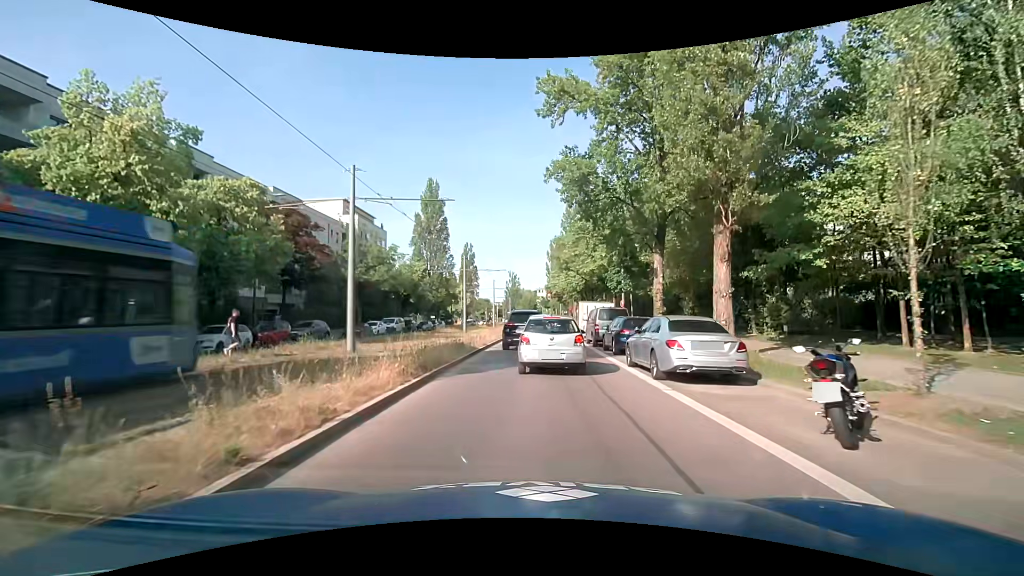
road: secondary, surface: asphalt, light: Day
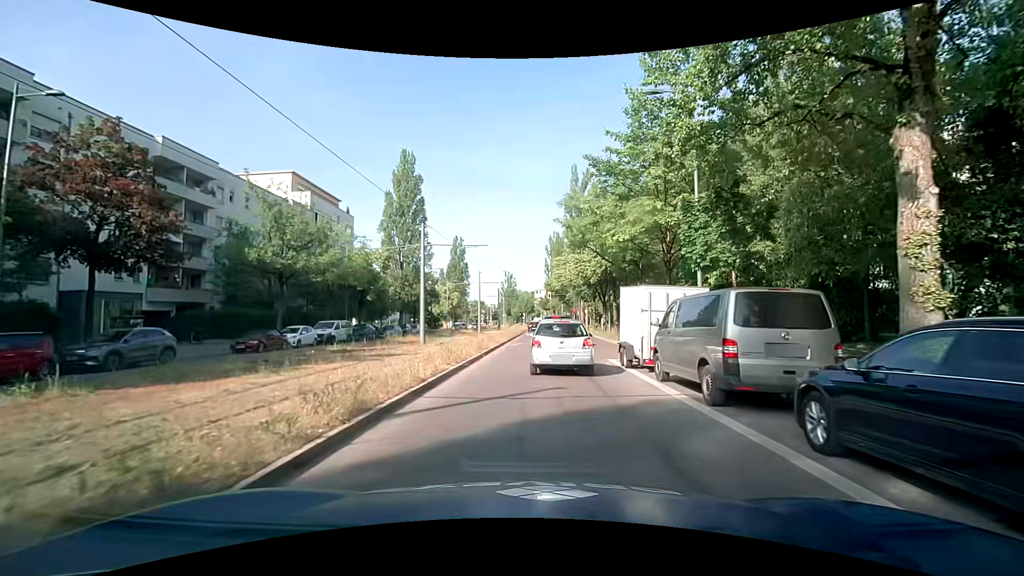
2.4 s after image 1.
(+0.2, +16.6) m; +1°
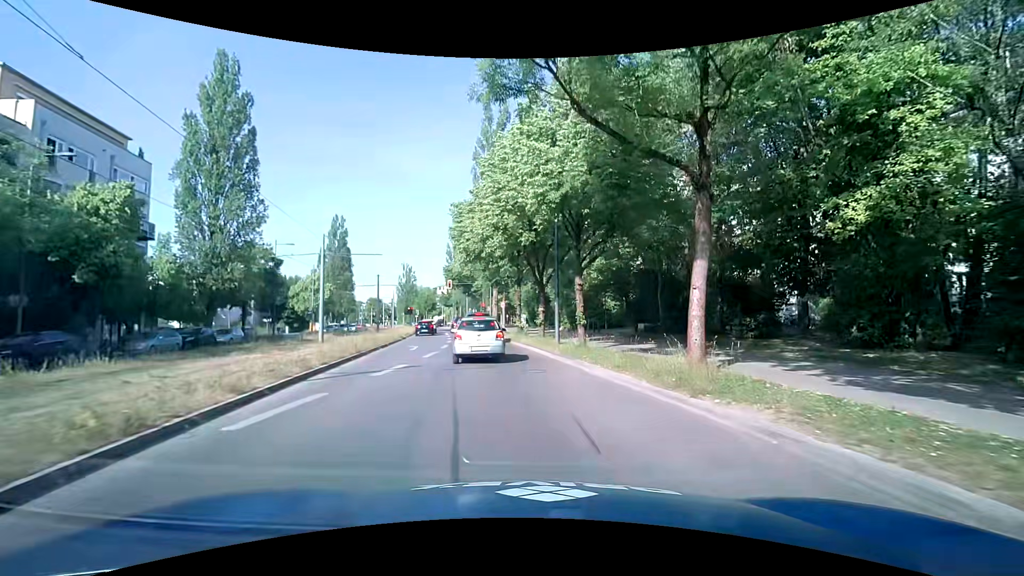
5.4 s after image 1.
(+1.1, +22.5) m; +10°
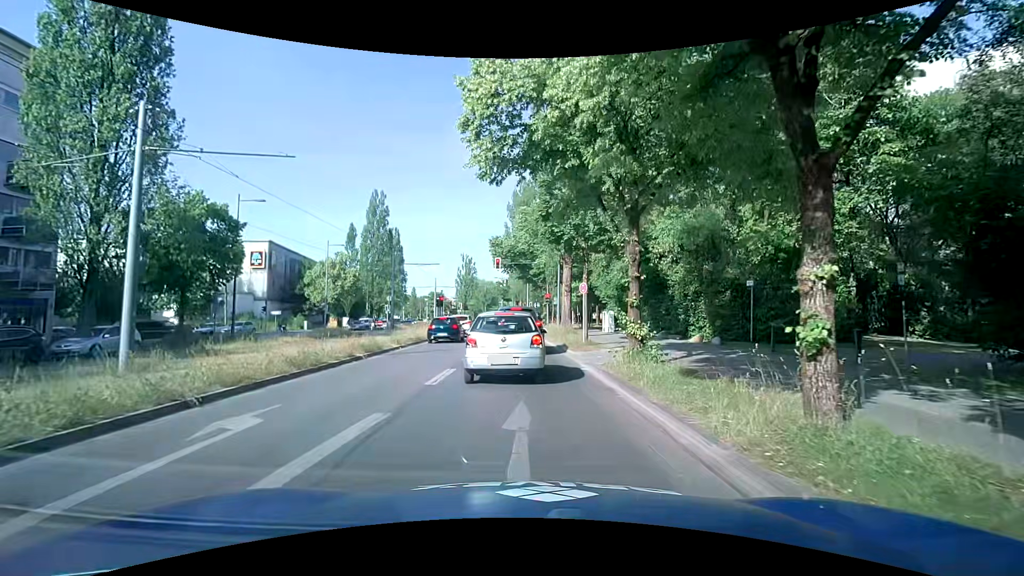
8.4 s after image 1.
(-1.2, +20.2) m; -7°
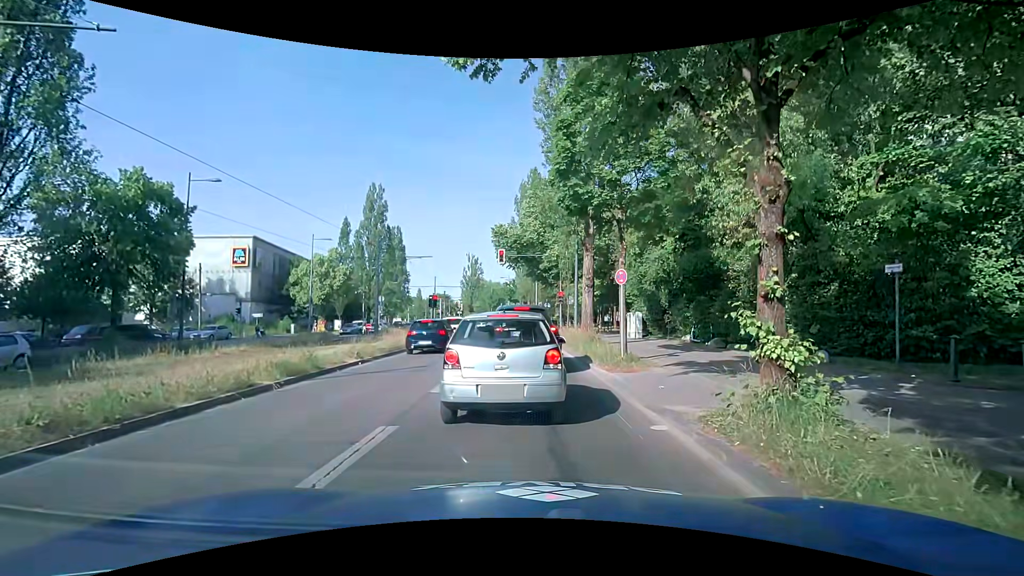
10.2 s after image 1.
(-0.1, +6.3) m; -2°
